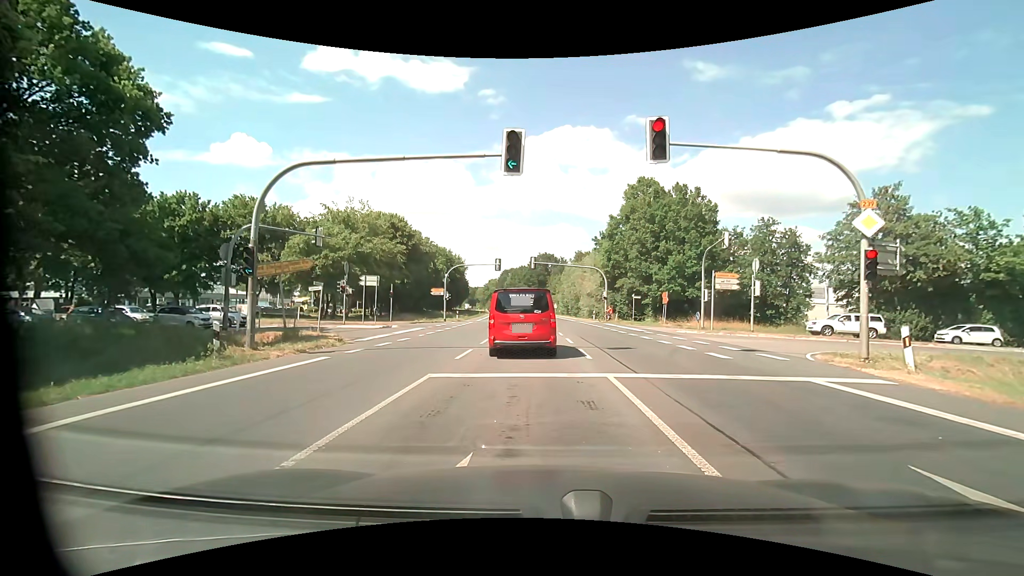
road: primary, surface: asphalt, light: Day
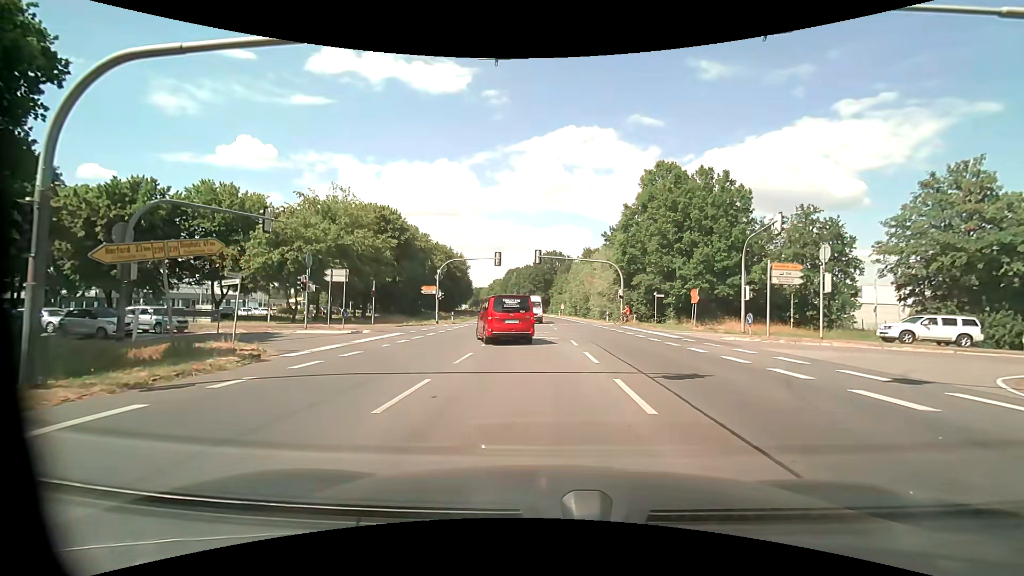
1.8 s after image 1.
(+0.1, +7.4) m; 0°
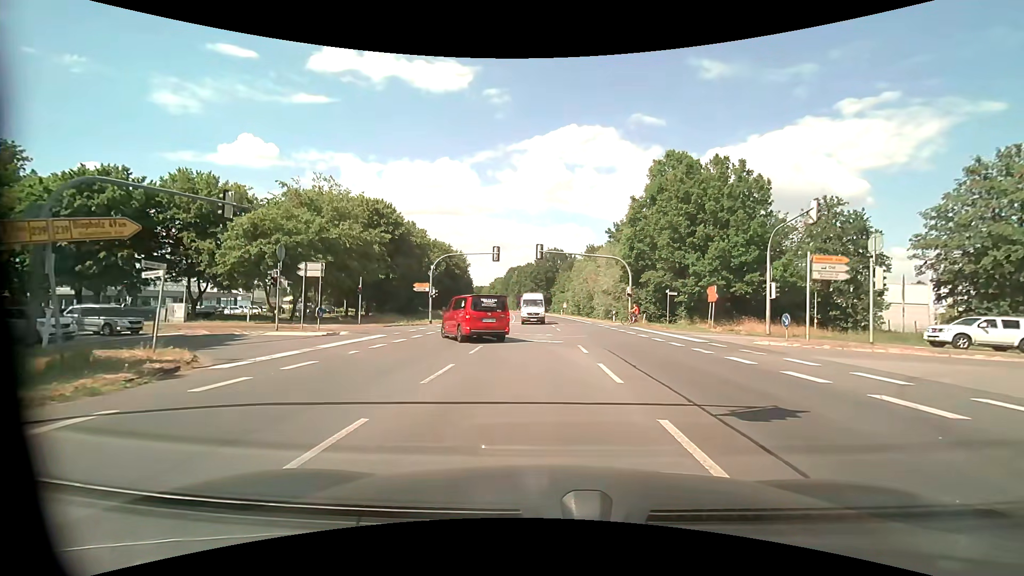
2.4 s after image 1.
(0.0, +3.6) m; +1°
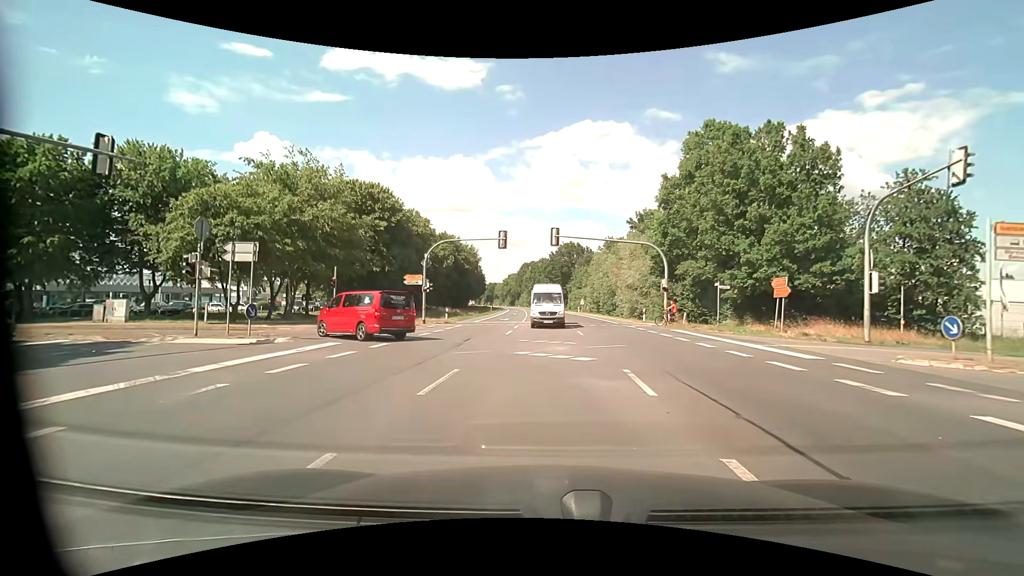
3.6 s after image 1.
(-0.1, +7.6) m; -3°
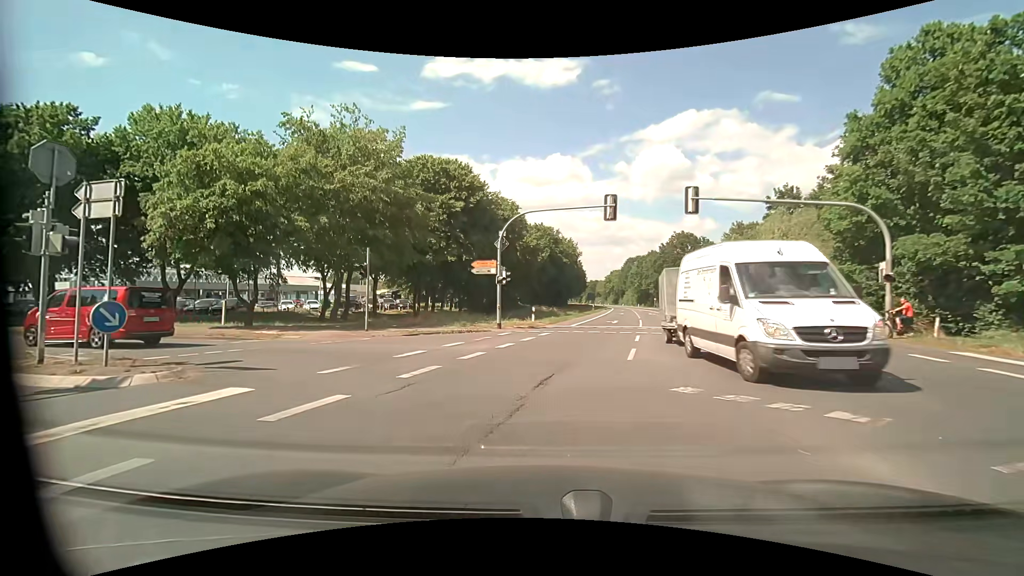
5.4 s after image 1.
(-0.8, +11.1) m; -11°
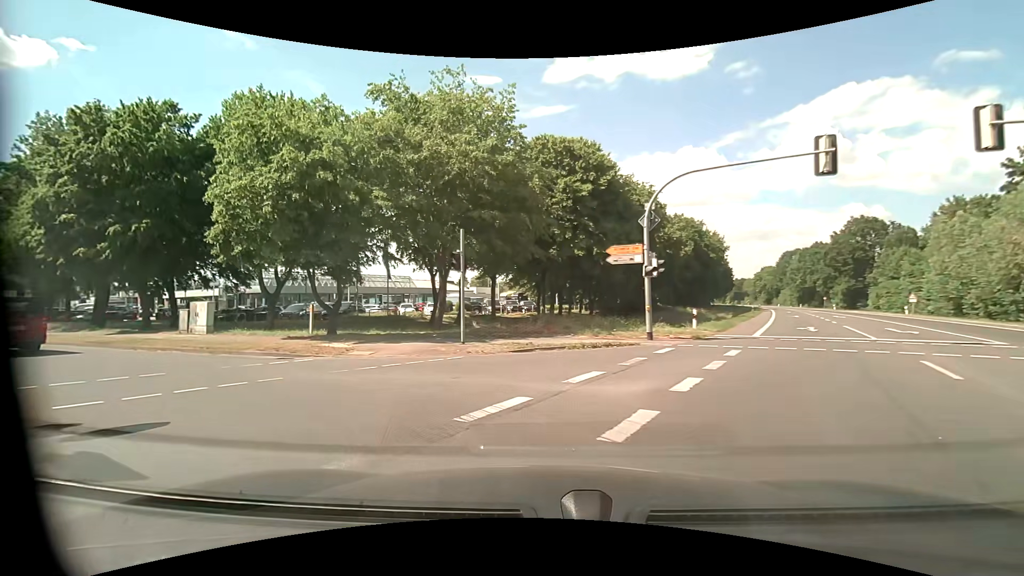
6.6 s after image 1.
(-0.8, +7.0) m; -15°
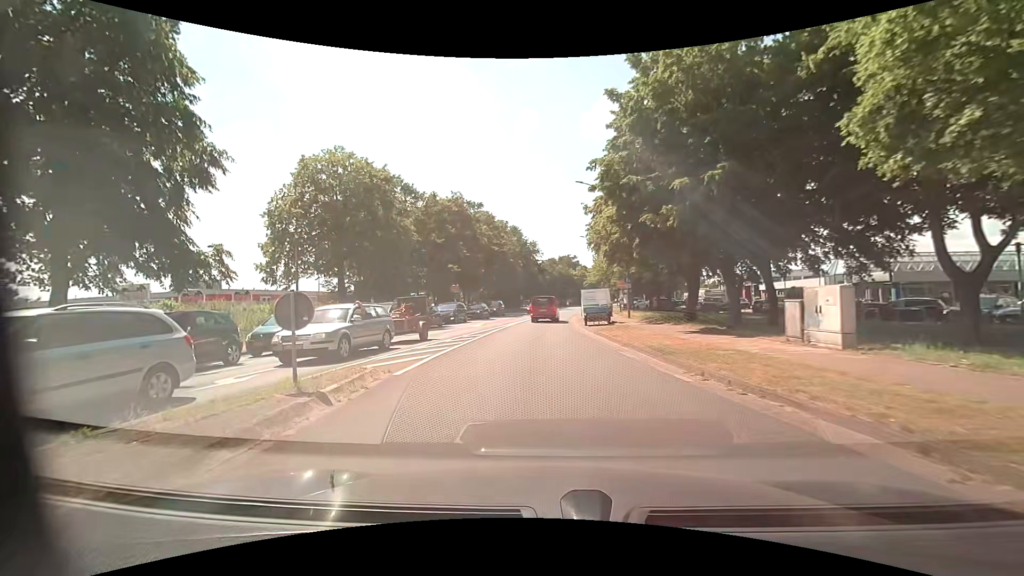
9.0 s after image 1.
(-6.5, +11.2) m; -61°
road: tertiary
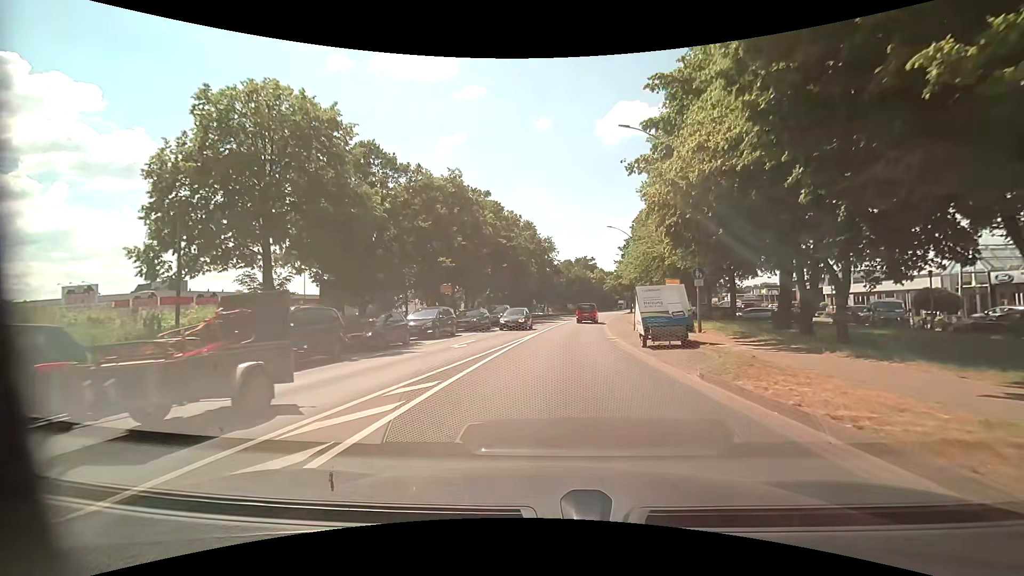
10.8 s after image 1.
(-0.5, +12.8) m; -2°
(0, +10) (+1, +20) (+2, +30) (+3, +40) (+5, +50) (+6, +60) (+8, +69) (+10, +79) (+12, +89) (+14, +99) m
